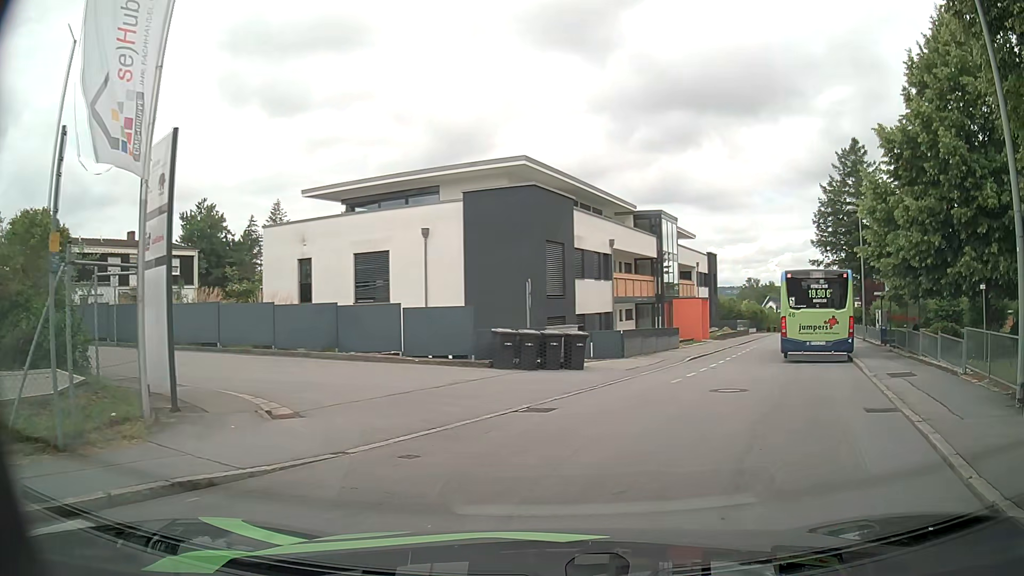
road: residential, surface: asphalt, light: Day
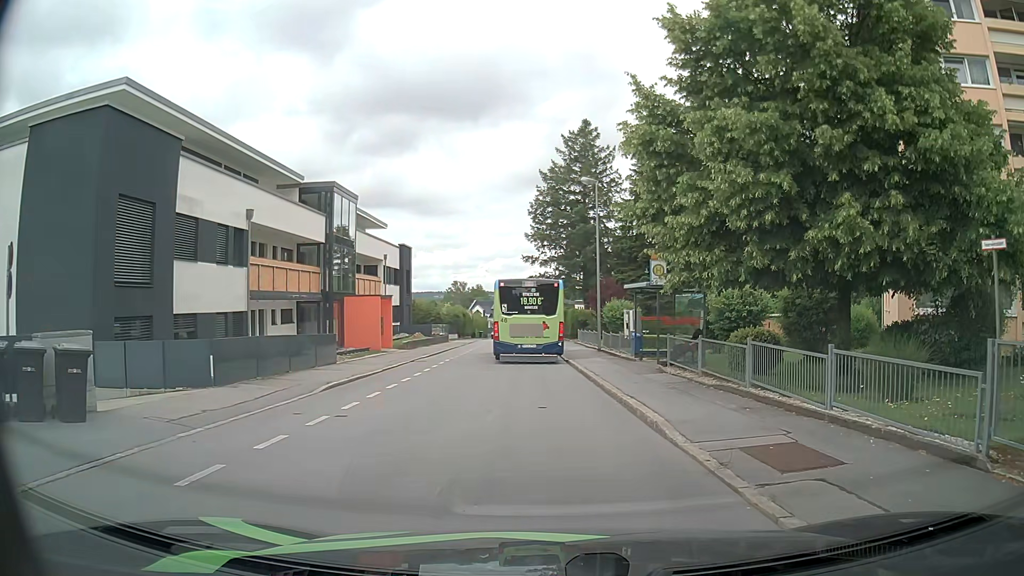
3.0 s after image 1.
(+2.9, +9.9) m; +26°
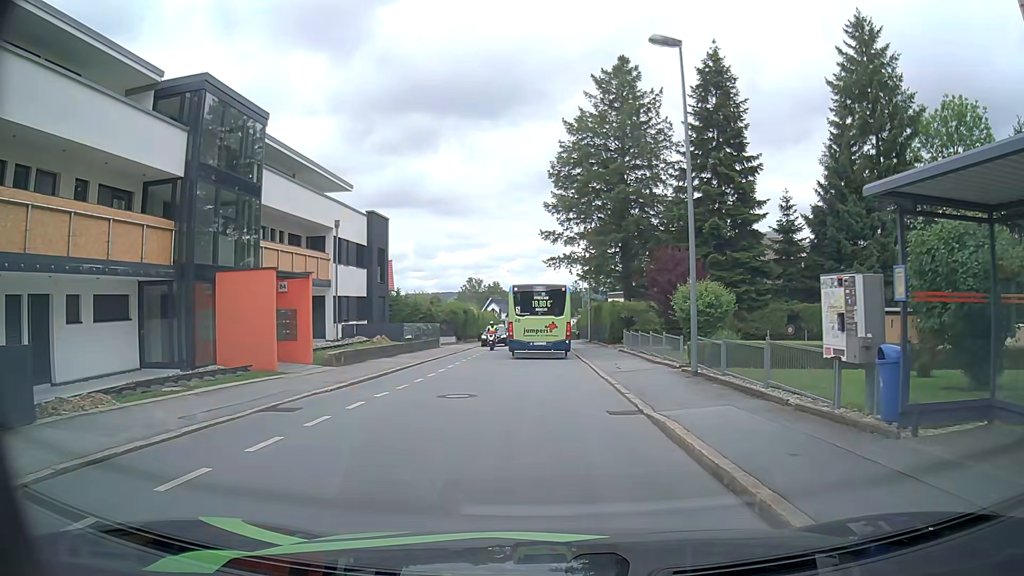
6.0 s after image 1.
(-0.6, +16.6) m; -4°
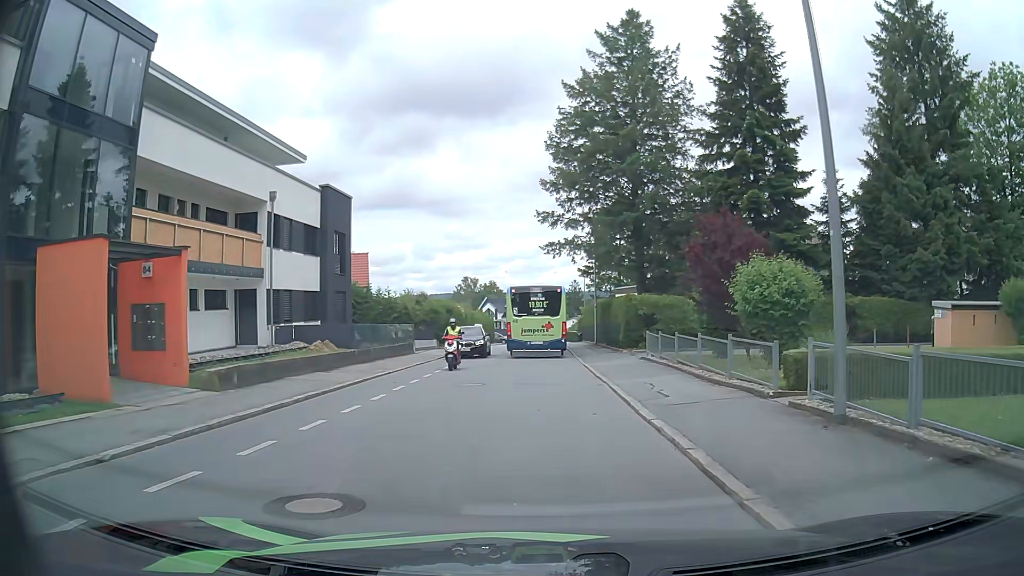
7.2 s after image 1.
(+0.3, +8.1) m; +2°
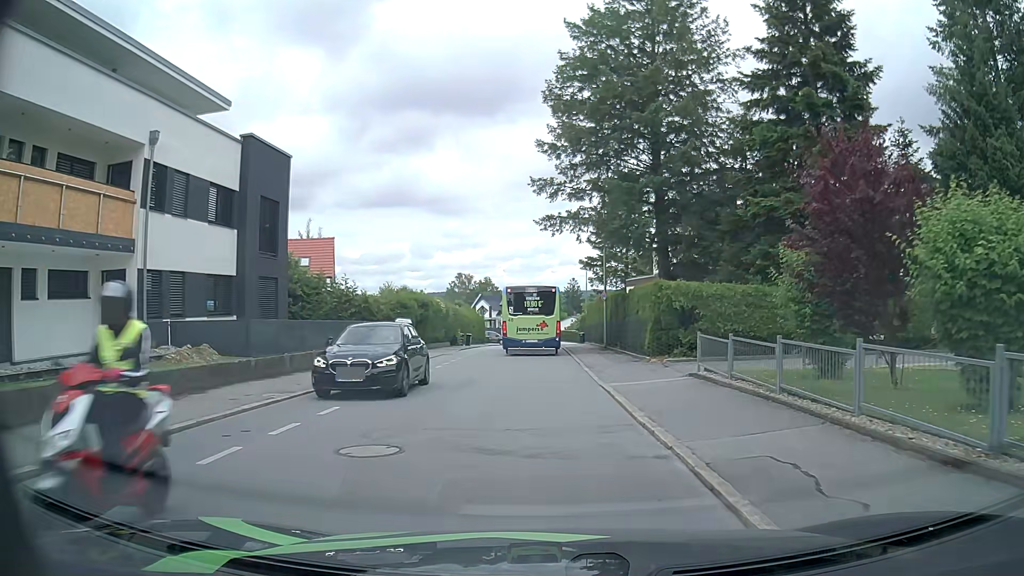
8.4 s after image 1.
(0.0, +8.8) m; 0°
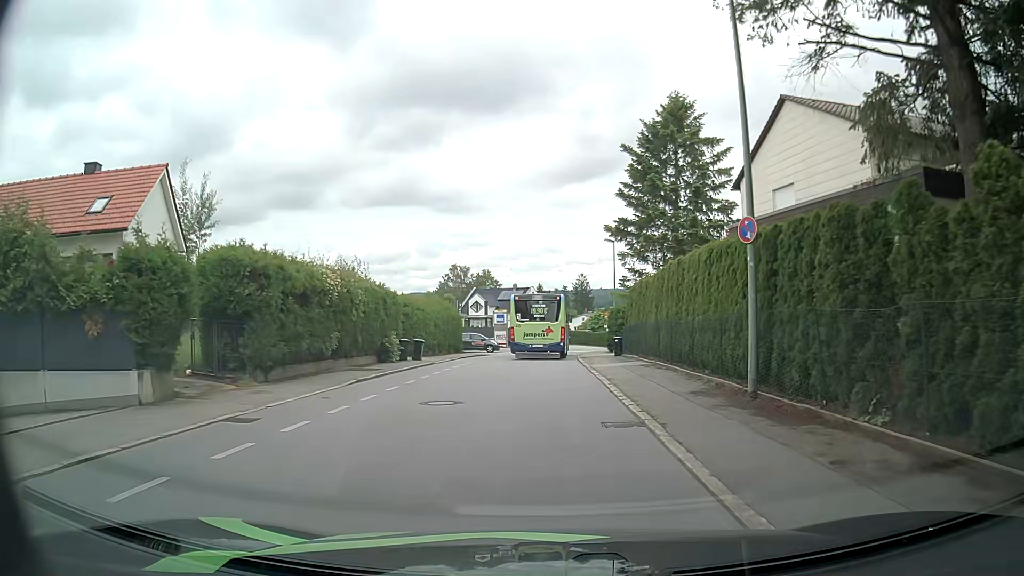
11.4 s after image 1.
(-0.2, +23.6) m; -1°
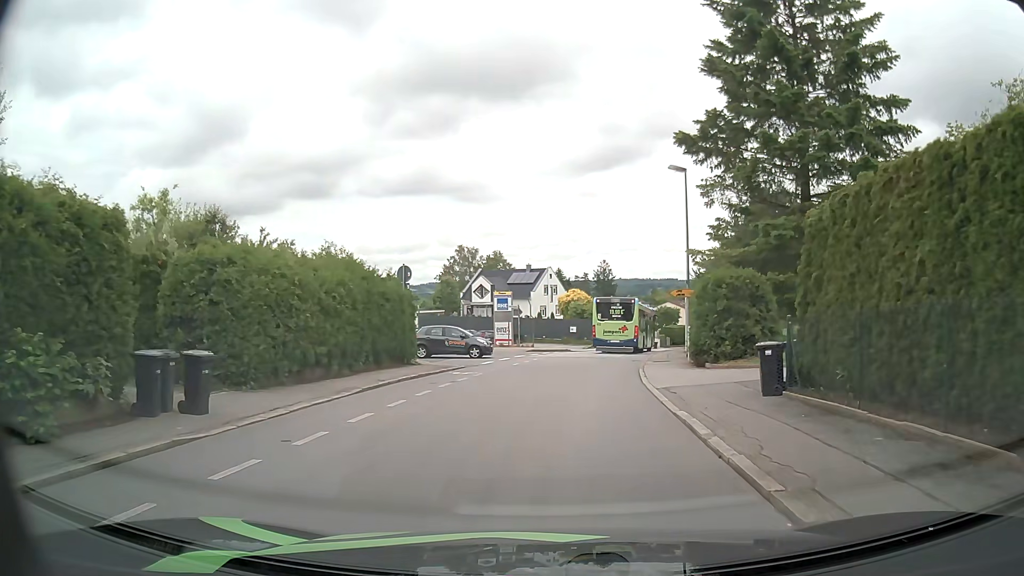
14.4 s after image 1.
(0.0, +20.9) m; -1°
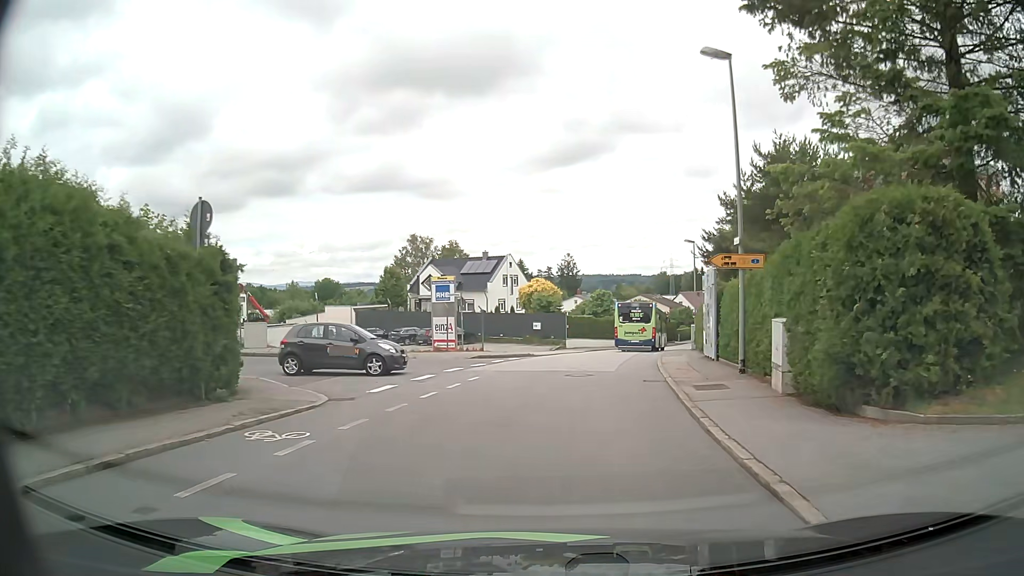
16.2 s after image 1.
(+0.3, +12.6) m; +2°
(0, +10) (+2, +20) (+3, +30) (+5, +40) (+7, +49) (+10, +59) (+13, +69) (+16, +78) (+20, +87) (+23, +97) m
